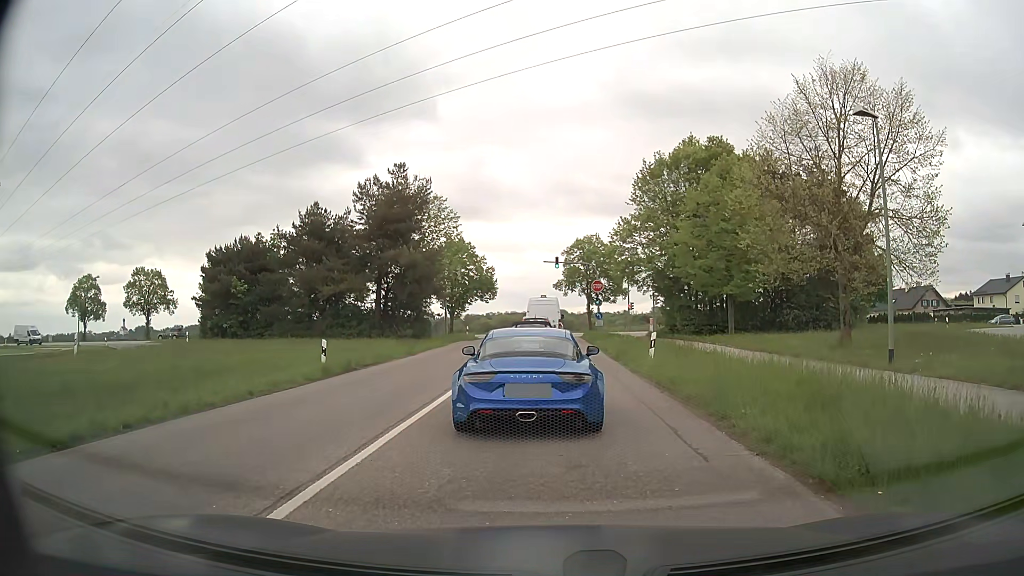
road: tertiary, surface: asphalt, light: Day
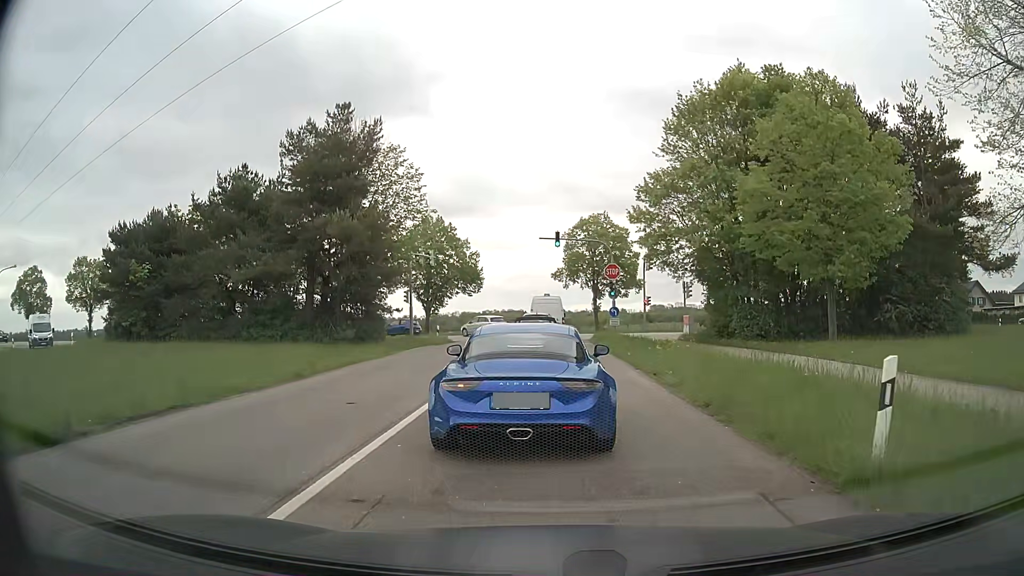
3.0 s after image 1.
(0.0, +14.1) m; 0°
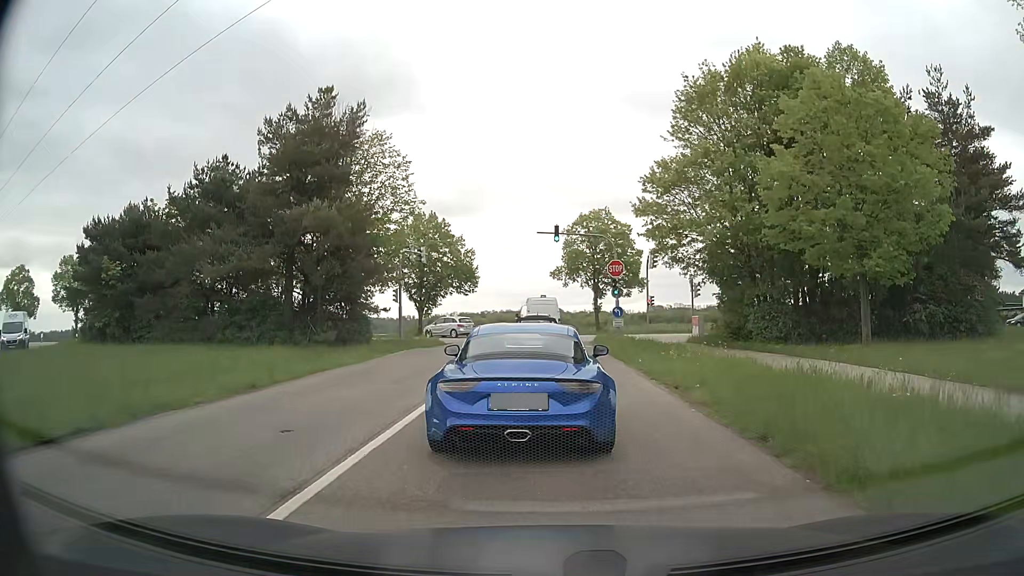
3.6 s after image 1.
(0.0, +2.8) m; +1°
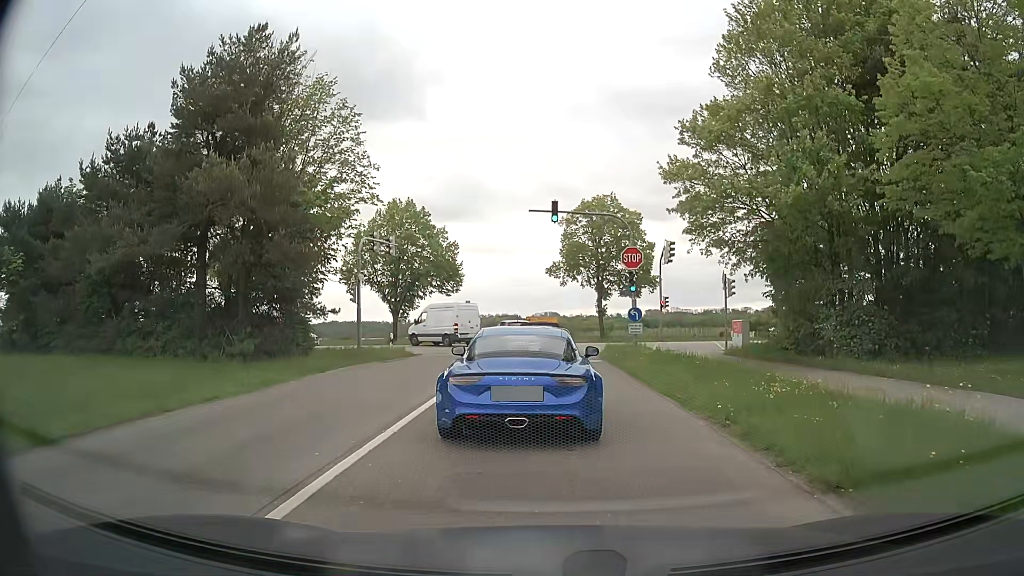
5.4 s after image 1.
(-0.1, +8.6) m; 0°
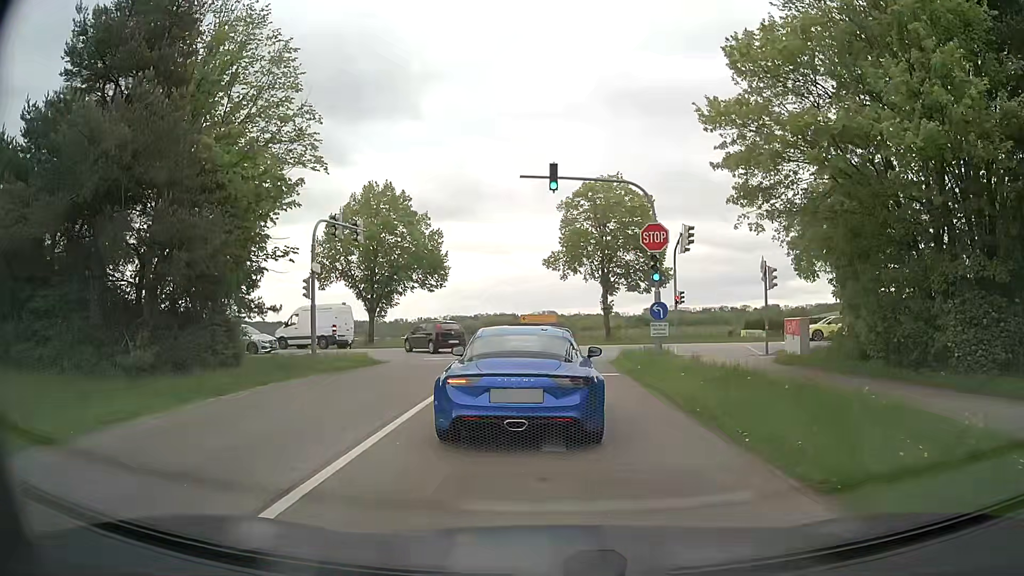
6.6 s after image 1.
(0.0, +6.4) m; 0°
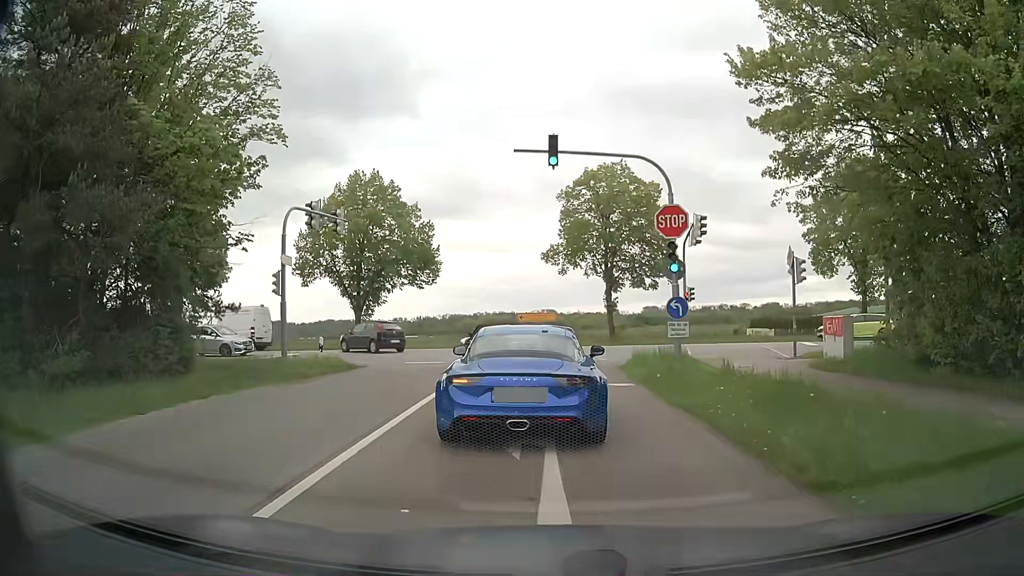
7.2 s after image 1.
(0.0, +3.1) m; 0°
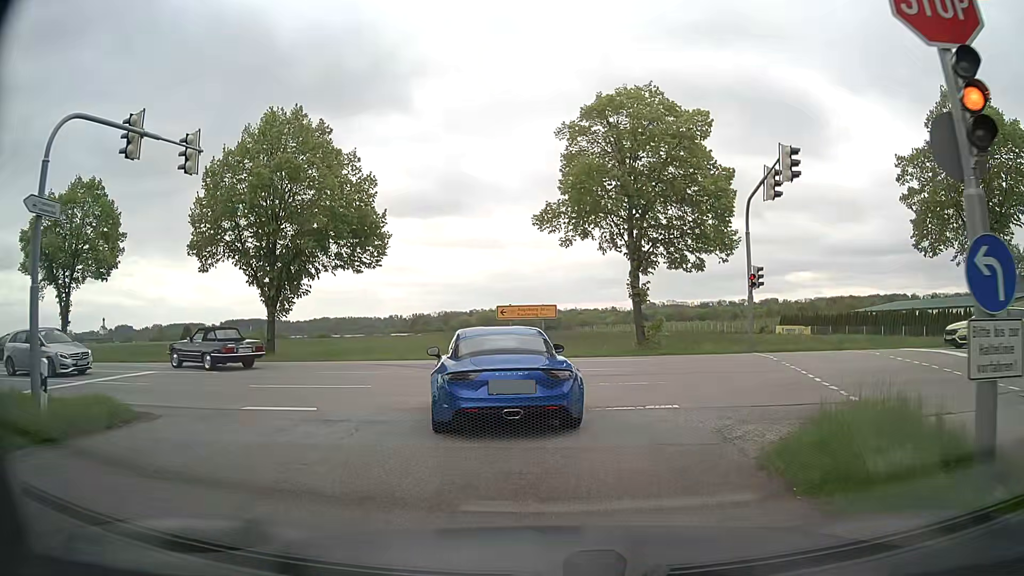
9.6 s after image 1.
(0.0, +13.4) m; 0°
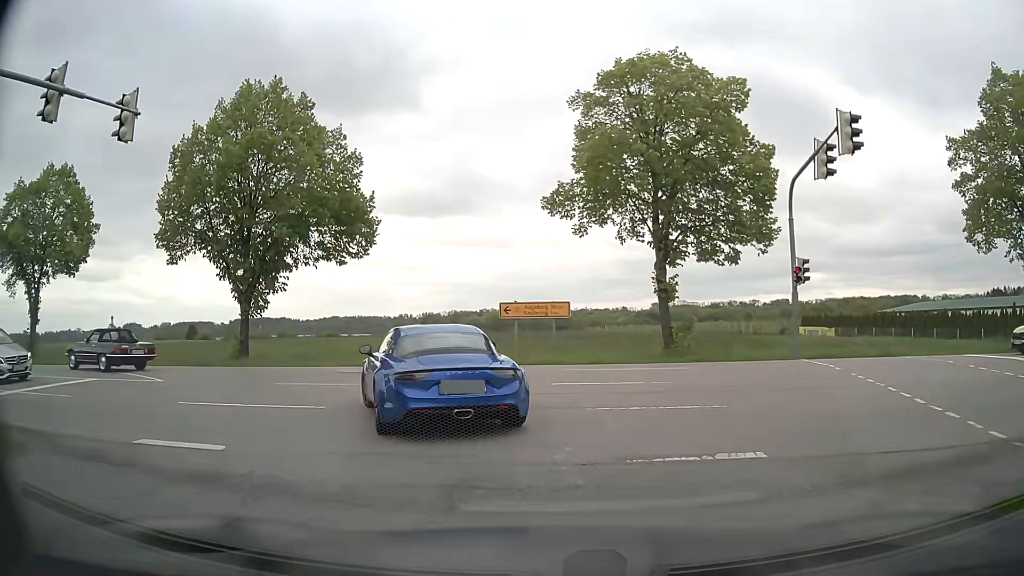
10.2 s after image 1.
(0.0, +3.8) m; -2°
